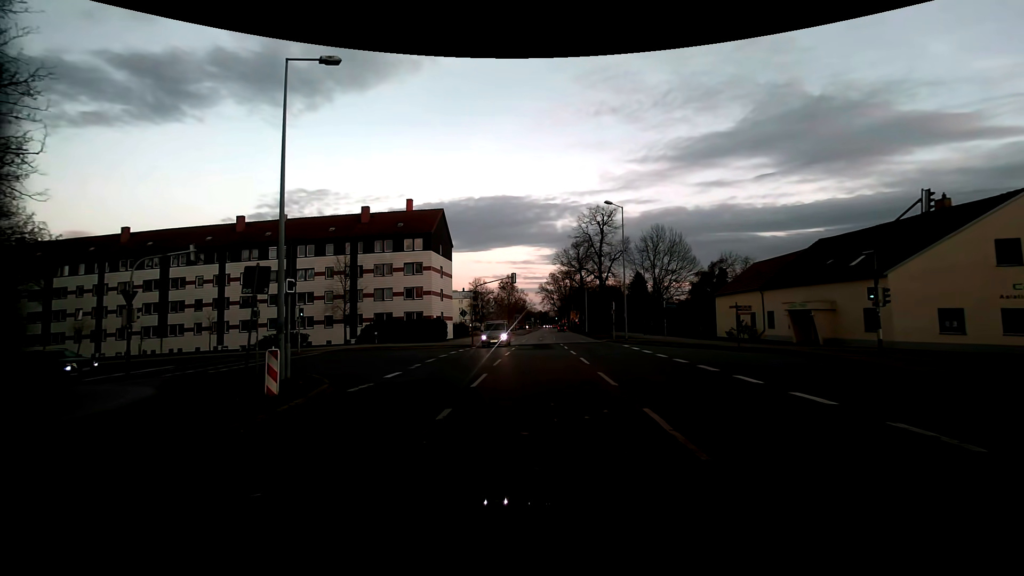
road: residential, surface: asphalt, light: Sunrise
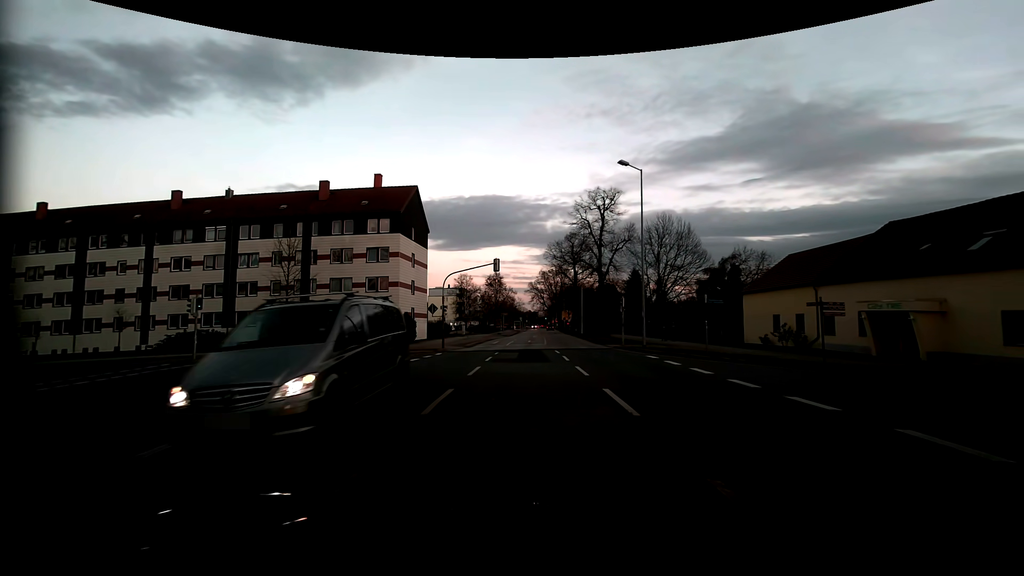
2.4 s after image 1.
(+0.1, +9.7) m; +2°
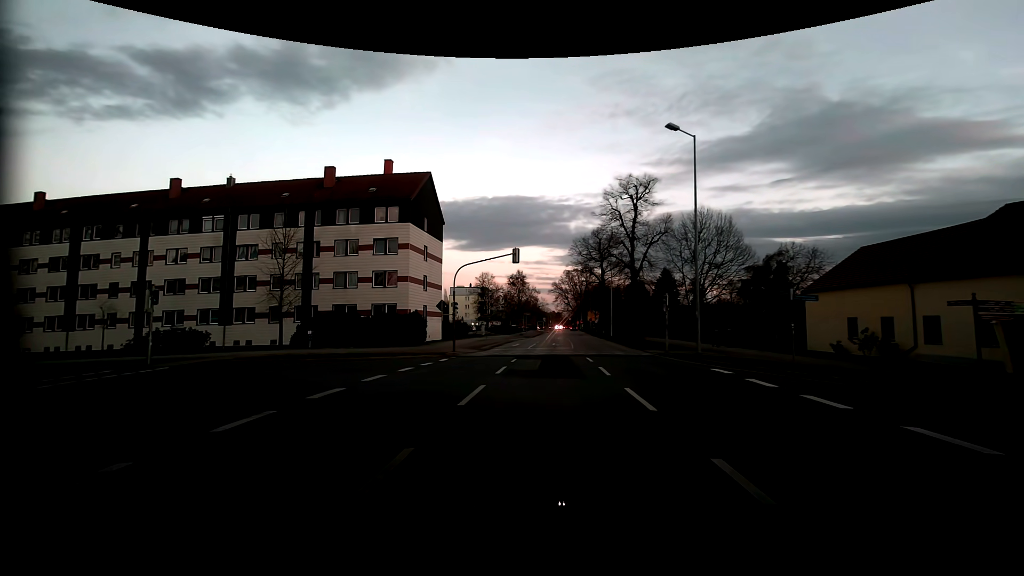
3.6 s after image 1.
(-0.1, +5.3) m; -4°
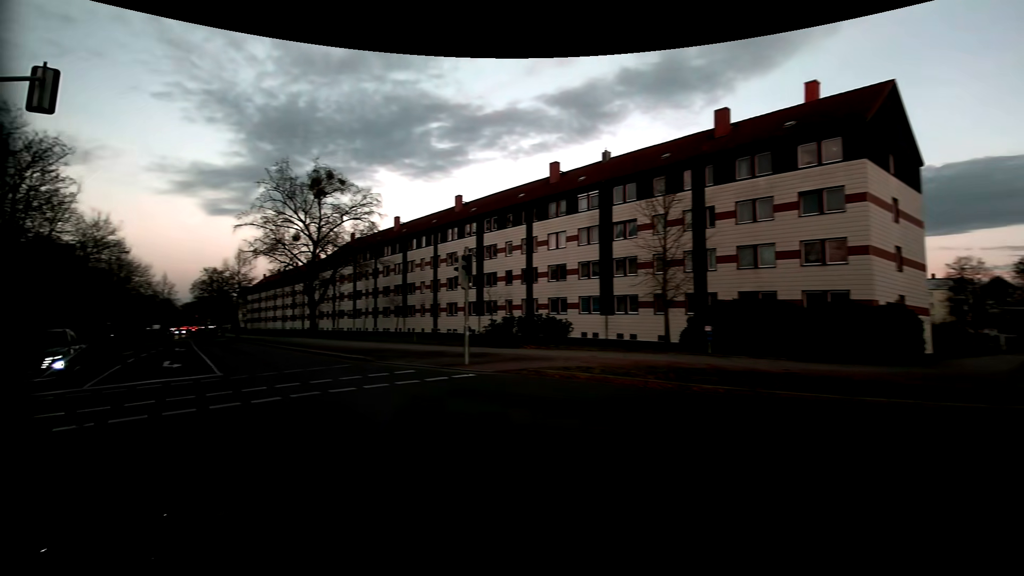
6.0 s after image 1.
(-4.1, +12.1) m; -43°
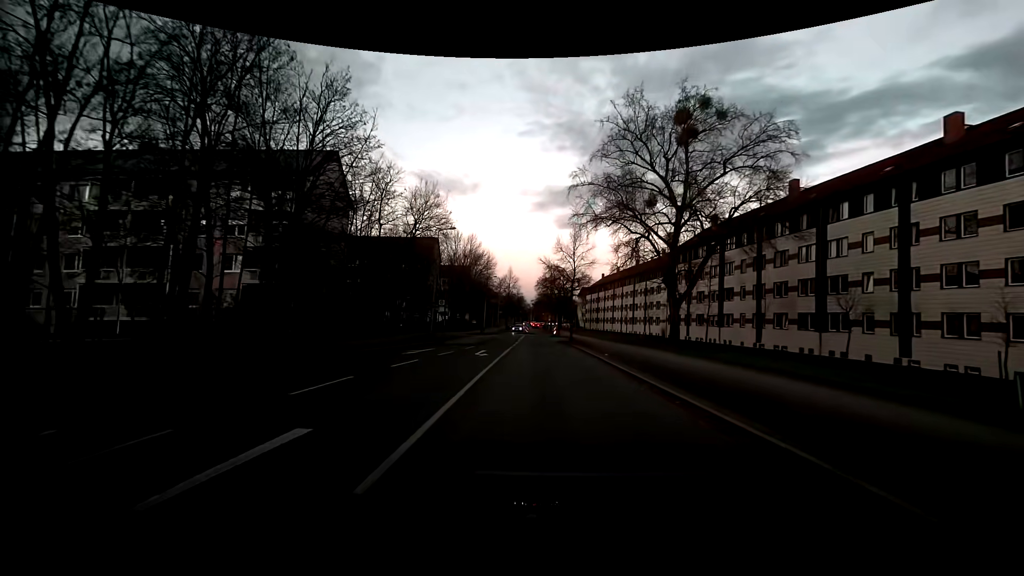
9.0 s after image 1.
(-9.8, +19.4) m; -35°
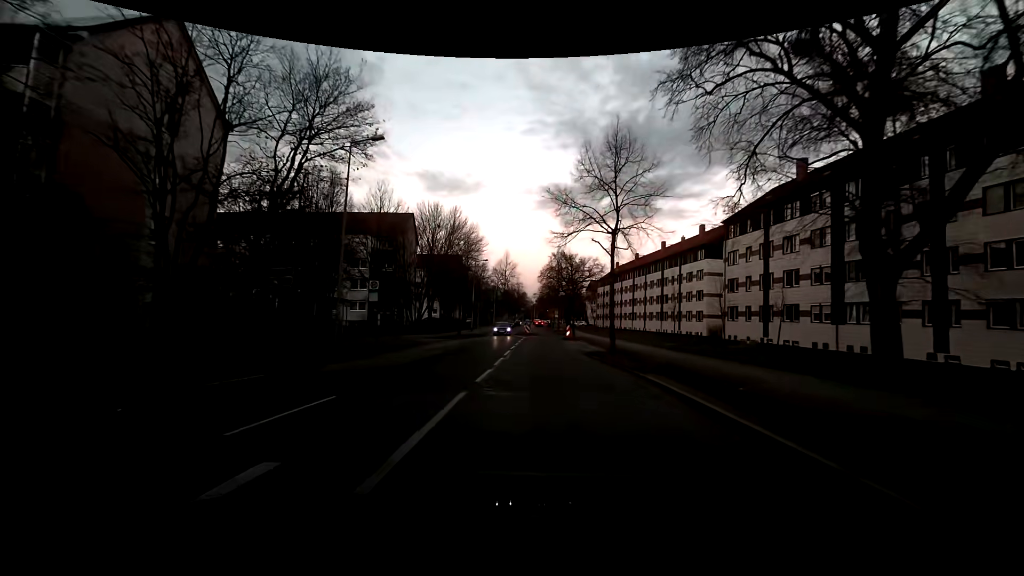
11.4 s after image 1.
(-0.3, +21.4) m; -1°
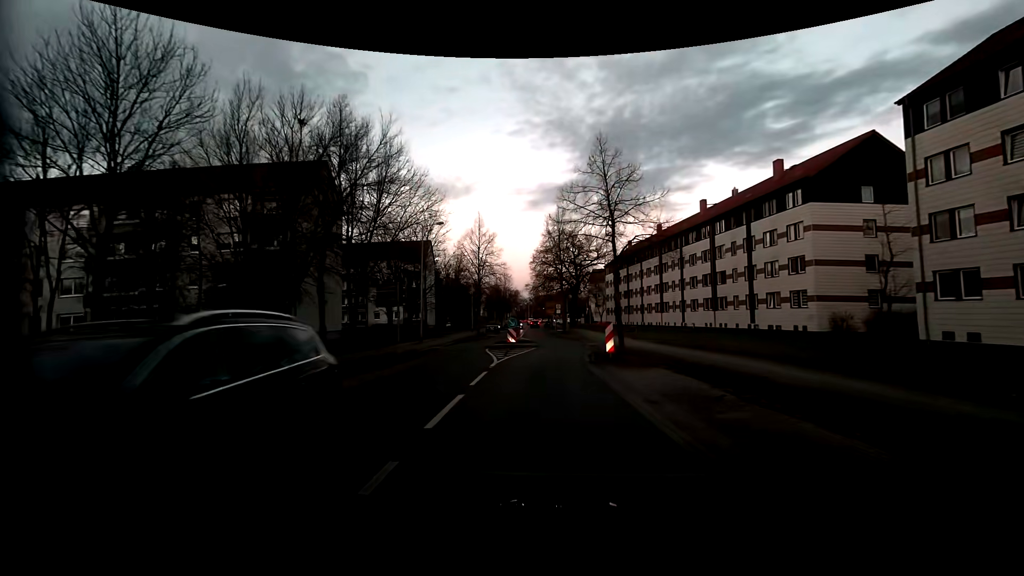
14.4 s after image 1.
(+0.1, +27.4) m; +1°
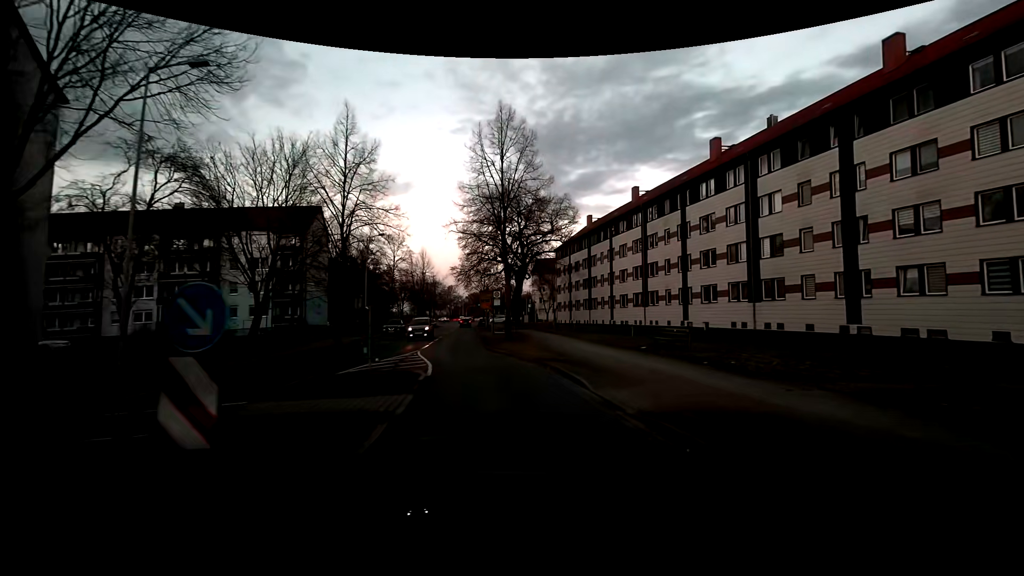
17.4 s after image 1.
(+0.7, +24.7) m; +8°
(-1, +10) (-3, +20) (-5, +29) (-7, +39) (-8, +49) (-10, +59) (-11, +69) (-13, +79) (-14, +89) (-16, +99) m
